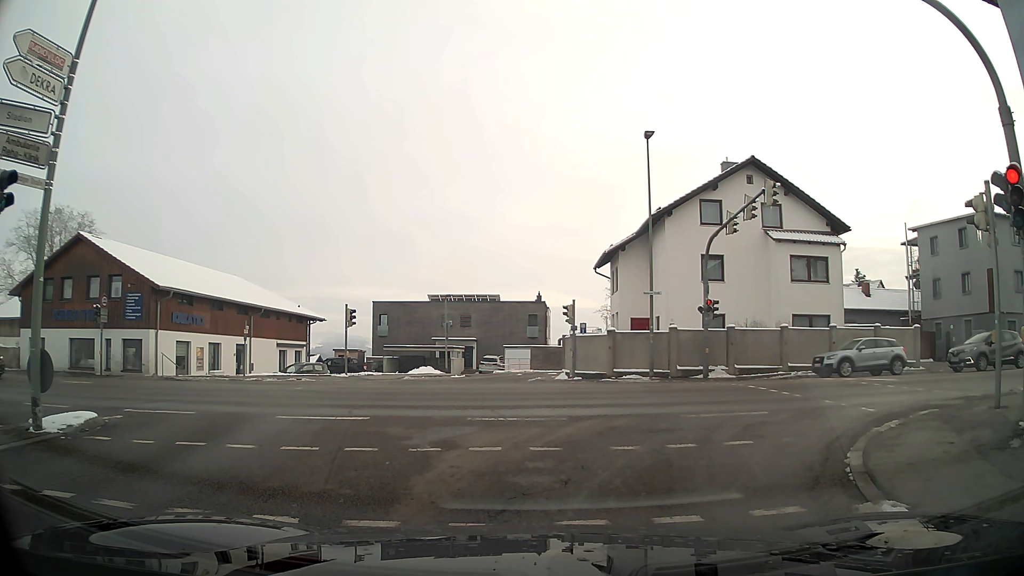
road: tertiary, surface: asphalt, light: Day
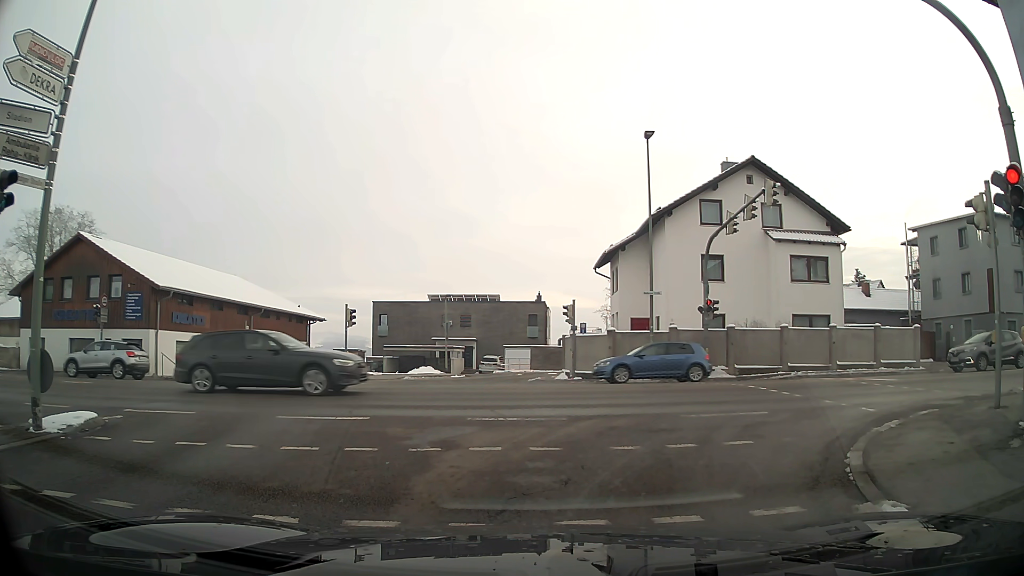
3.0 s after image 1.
(0.0, 0.0) m; 0°
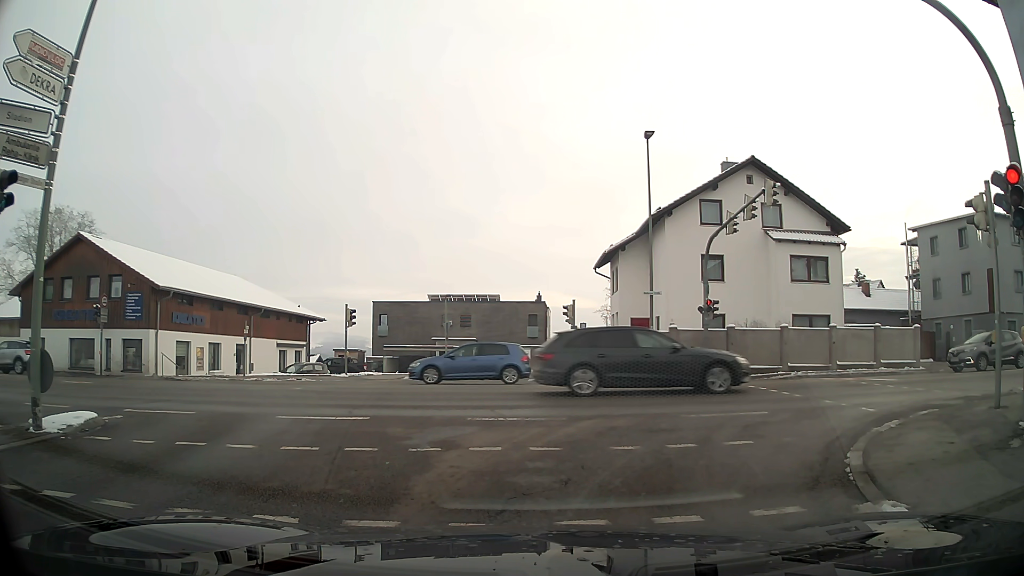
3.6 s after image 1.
(0.0, 0.0) m; 0°
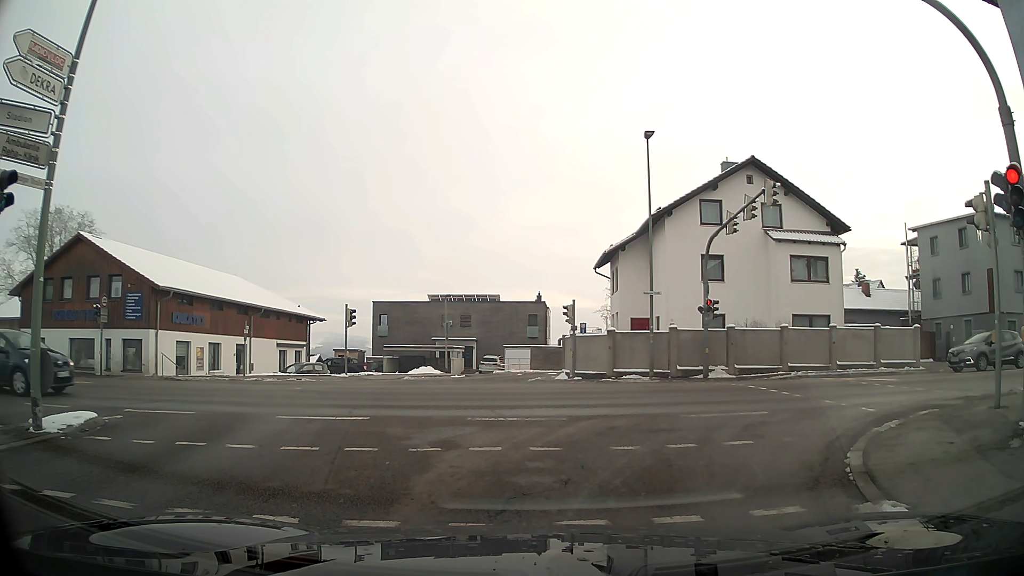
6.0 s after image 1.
(0.0, 0.0) m; 0°
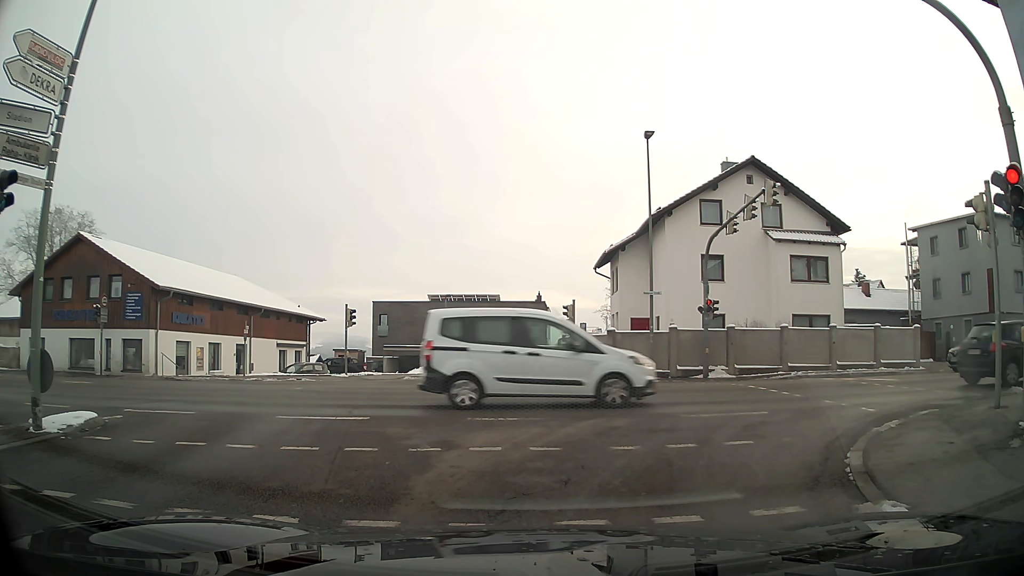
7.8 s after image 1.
(0.0, 0.0) m; 0°
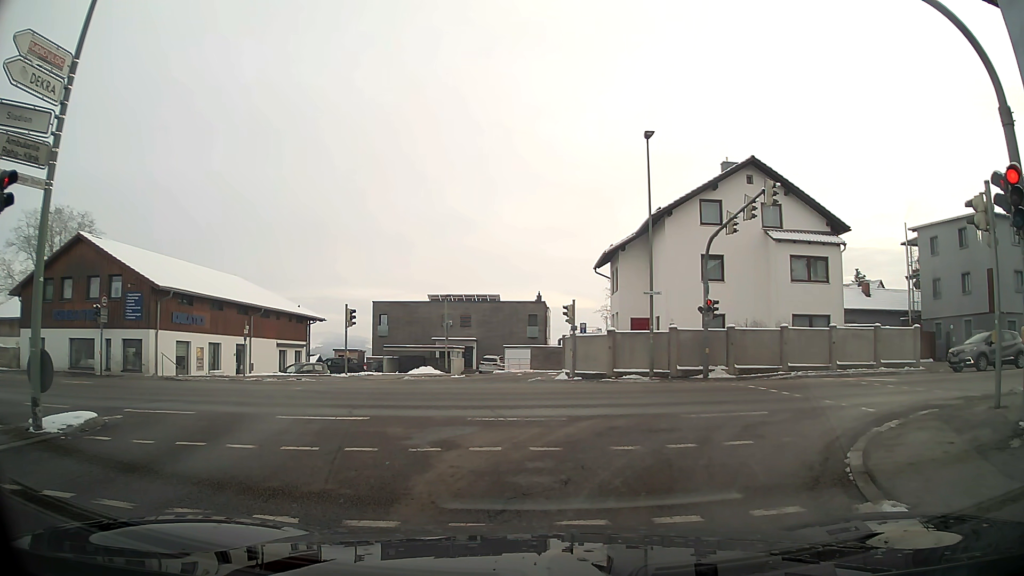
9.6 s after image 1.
(0.0, 0.0) m; 0°
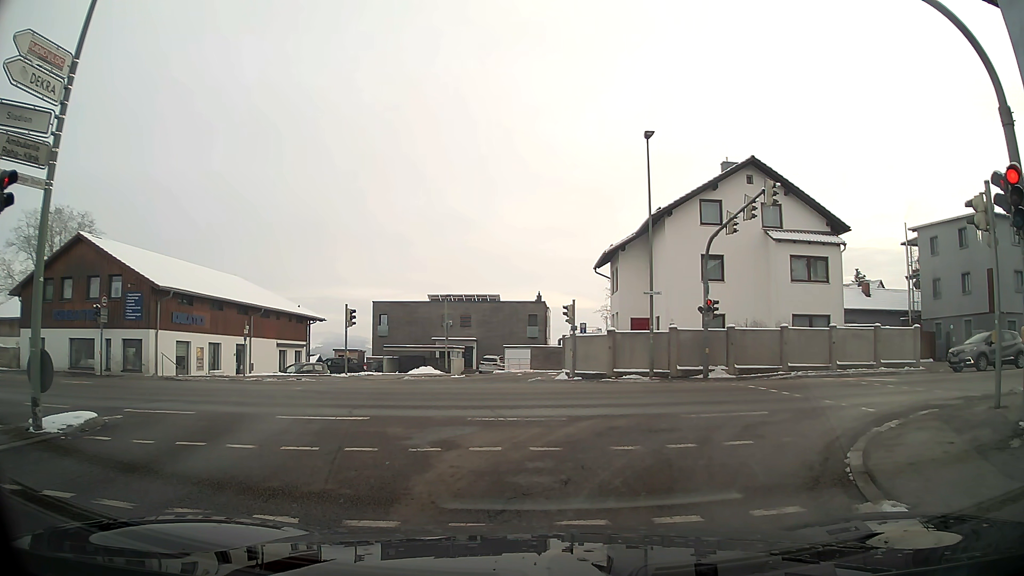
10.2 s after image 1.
(0.0, 0.0) m; 0°
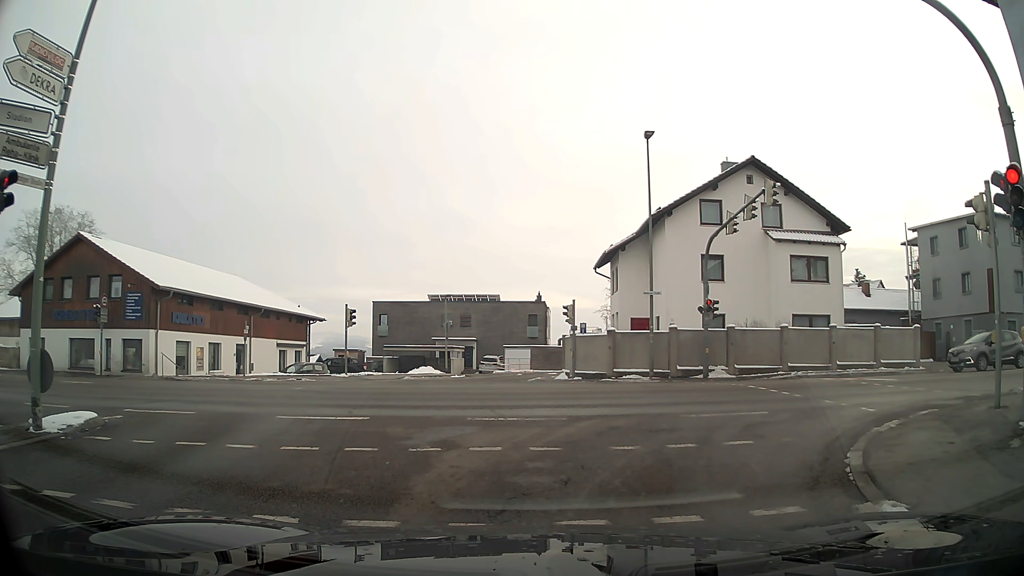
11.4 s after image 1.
(0.0, 0.0) m; 0°
